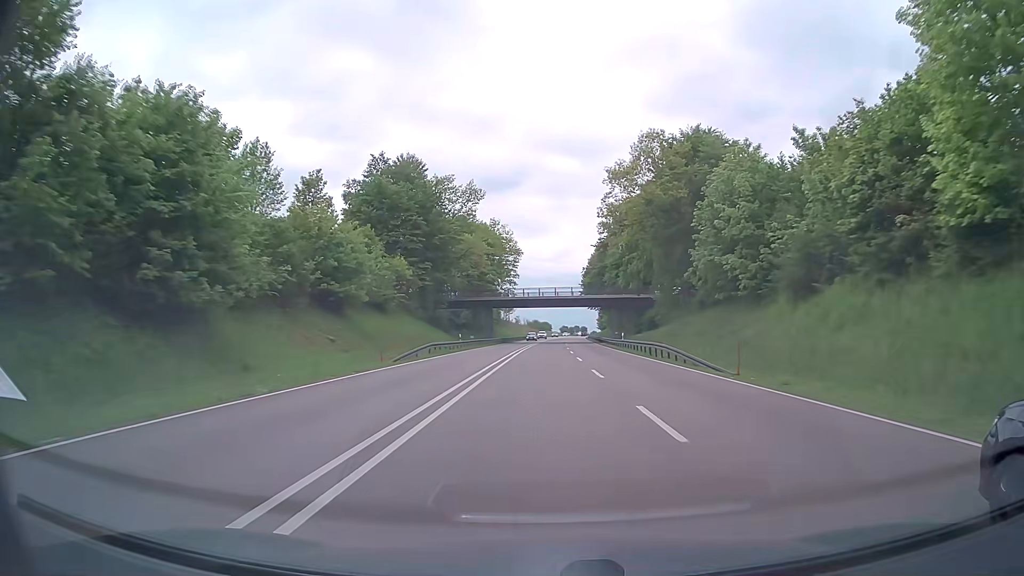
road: trunk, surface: asphalt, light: Day
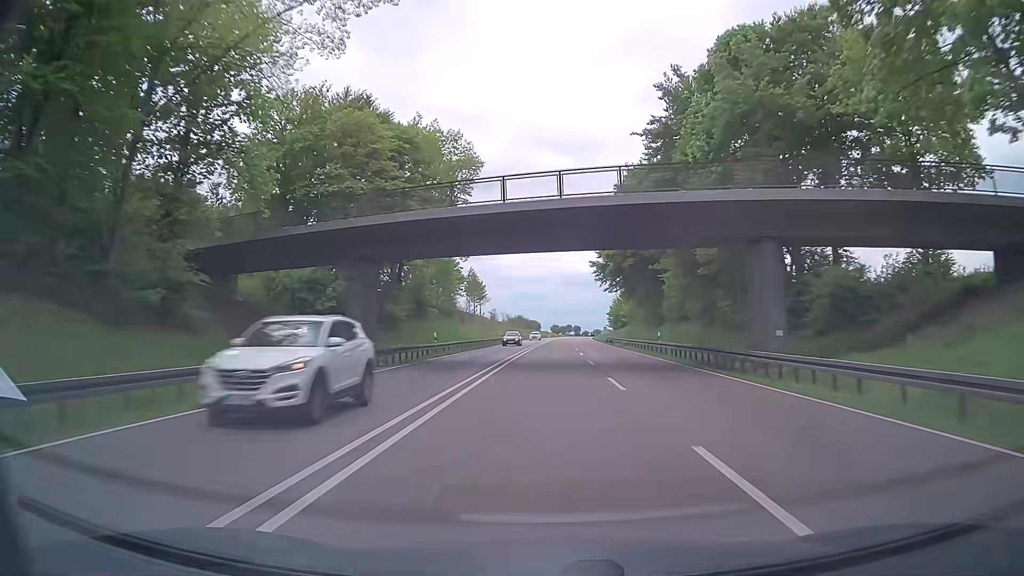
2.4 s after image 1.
(+0.4, +64.6) m; +1°
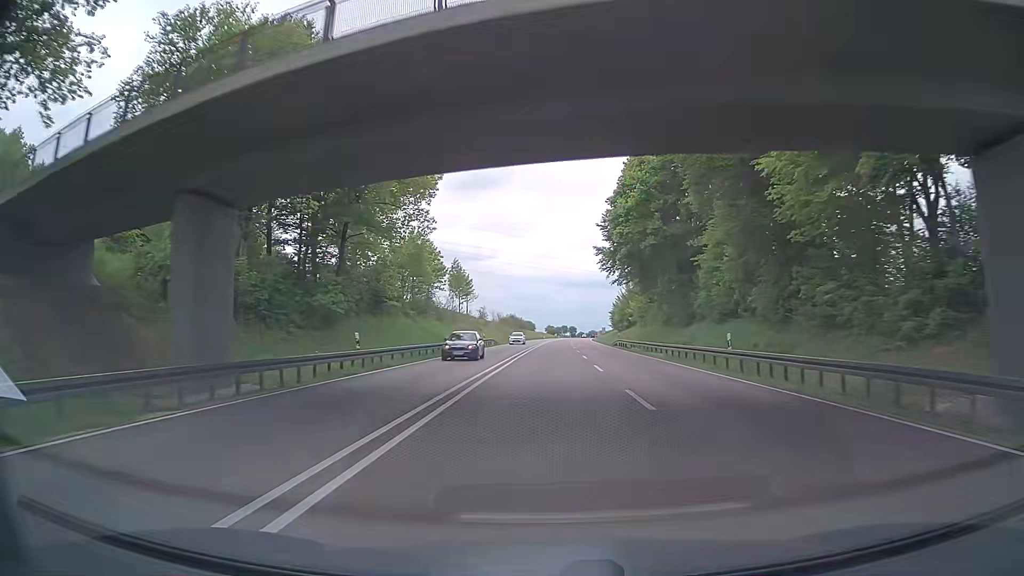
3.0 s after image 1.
(0.0, +16.2) m; 0°
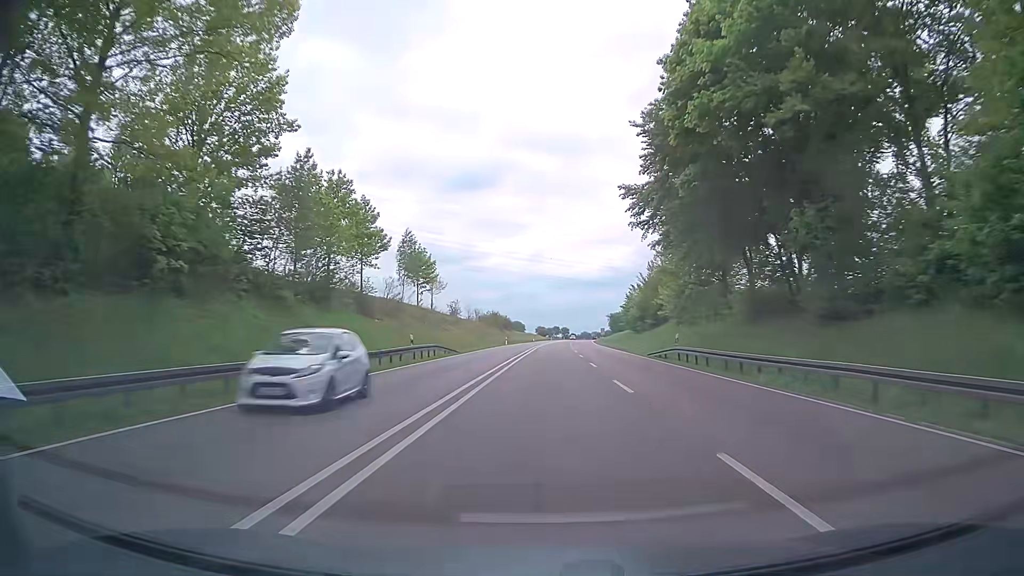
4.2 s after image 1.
(+0.3, +32.4) m; 0°
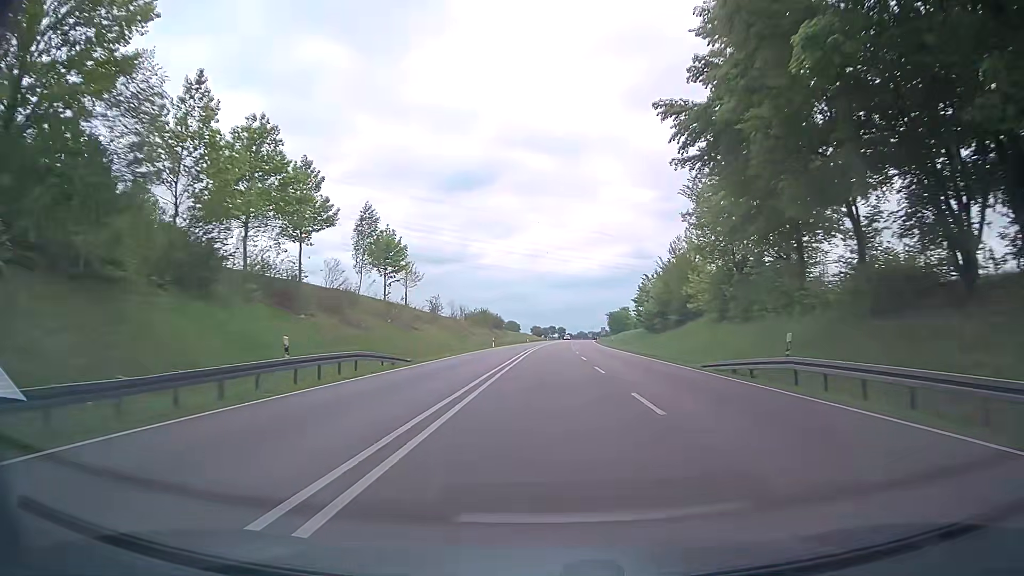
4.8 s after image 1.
(+0.1, +16.2) m; 0°
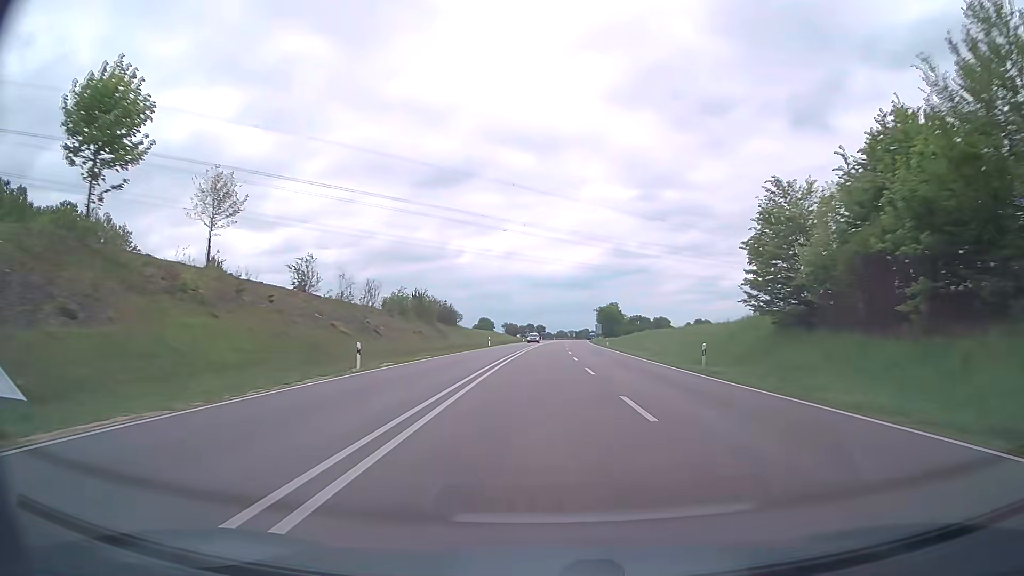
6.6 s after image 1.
(+1.2, +48.9) m; +3°
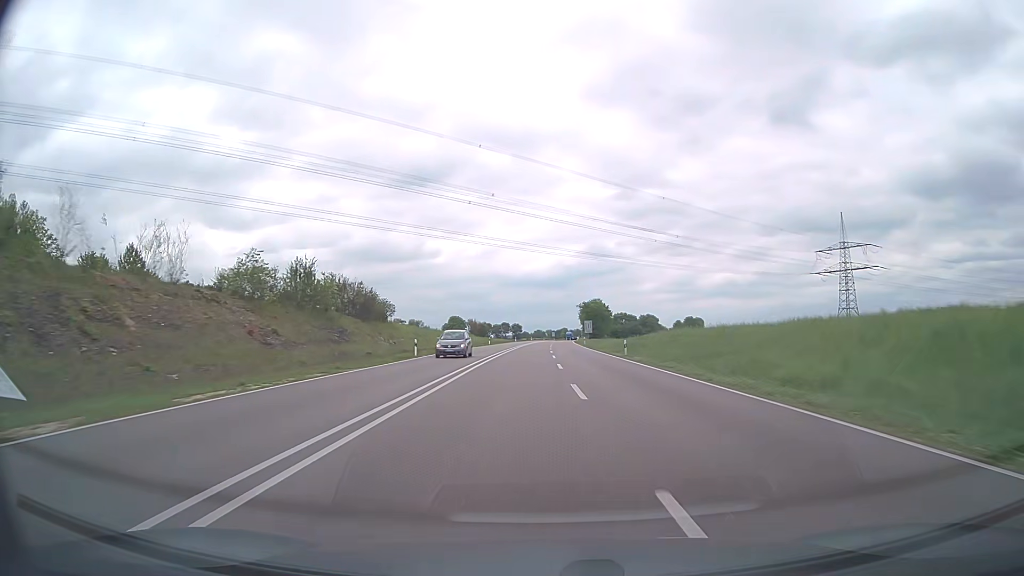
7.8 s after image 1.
(+0.6, +32.8) m; +2°
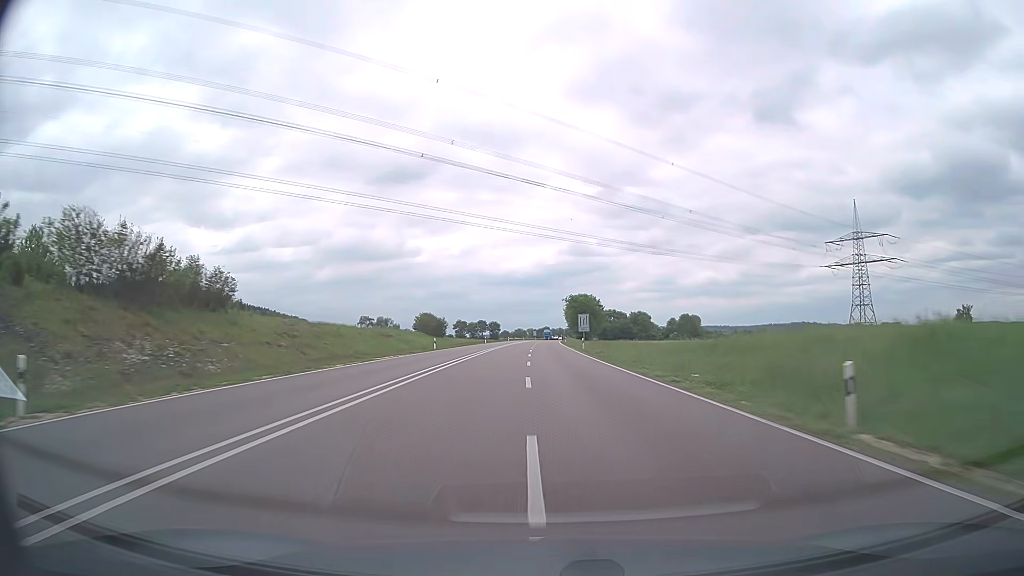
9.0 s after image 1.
(+0.5, +32.9) m; +2°
(0, +10) (0, +20) (0, +30) (0, +40) (0, +50) (0, +60) (+1, +70) (+1, +80) (+1, +90) (+1, +100) m
